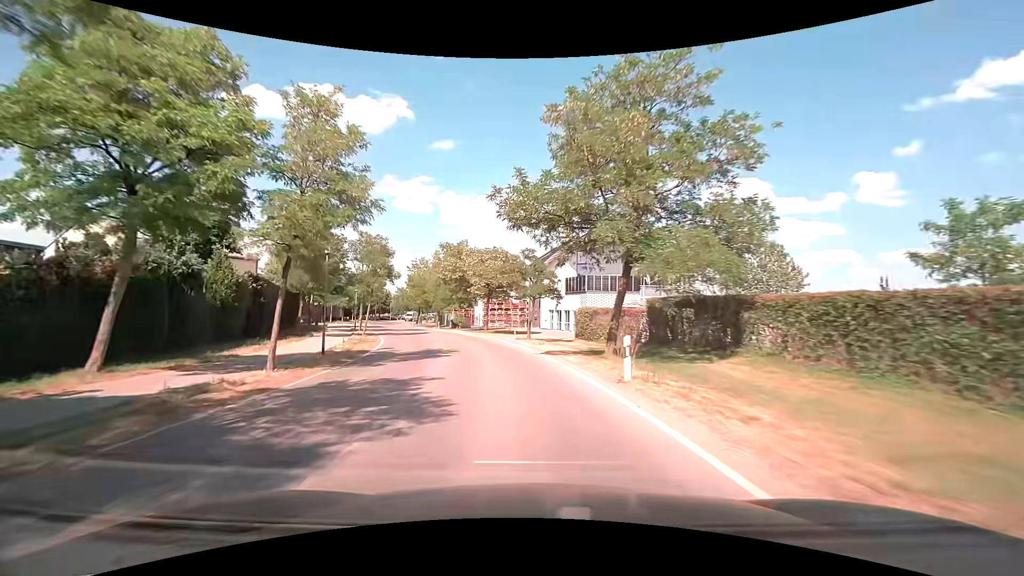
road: tertiary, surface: asphalt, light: Day
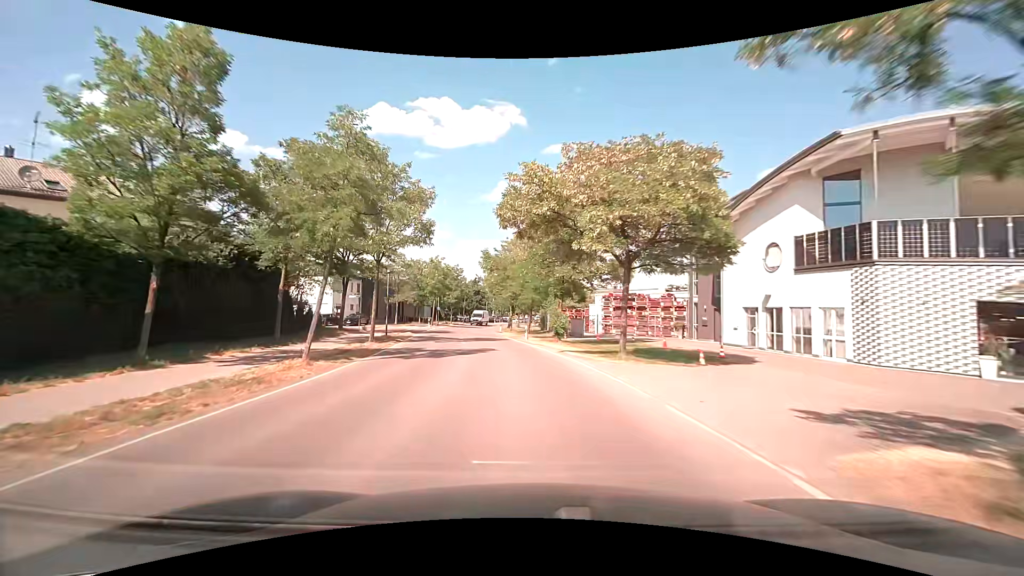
(-3.1, +26.4) m; -13°
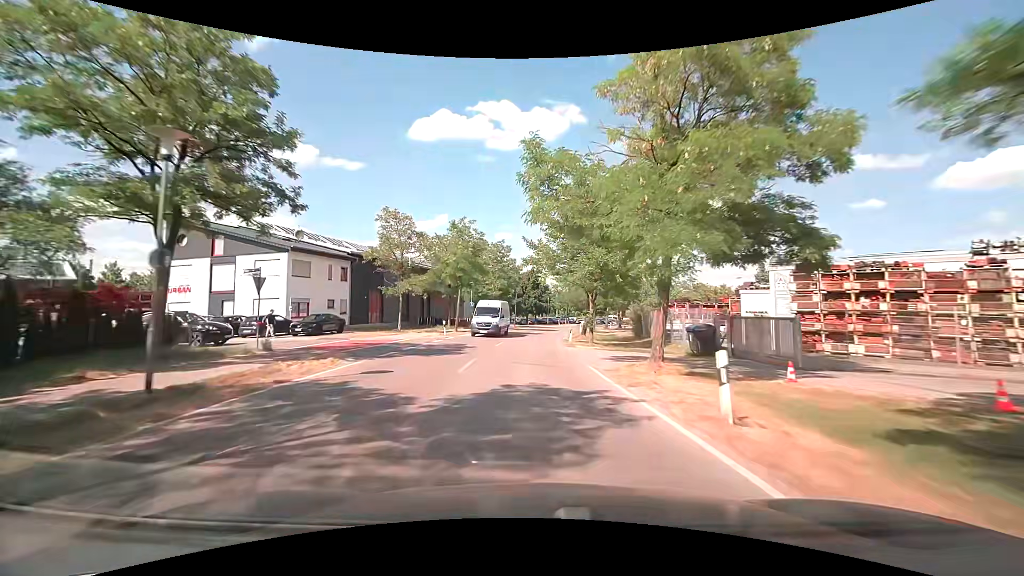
(-2.0, +26.2) m; -7°
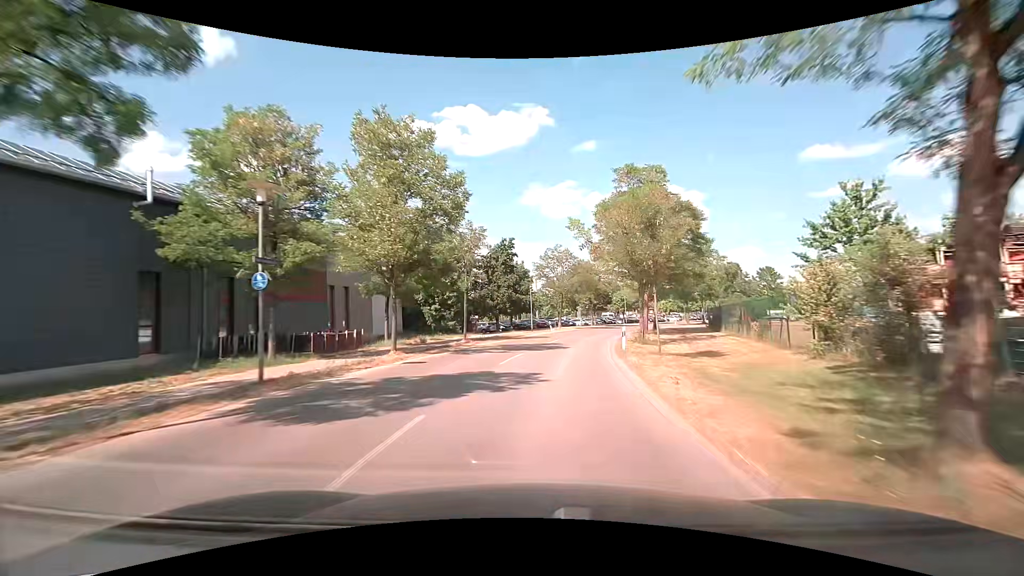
(0.0, +34.4) m; +2°
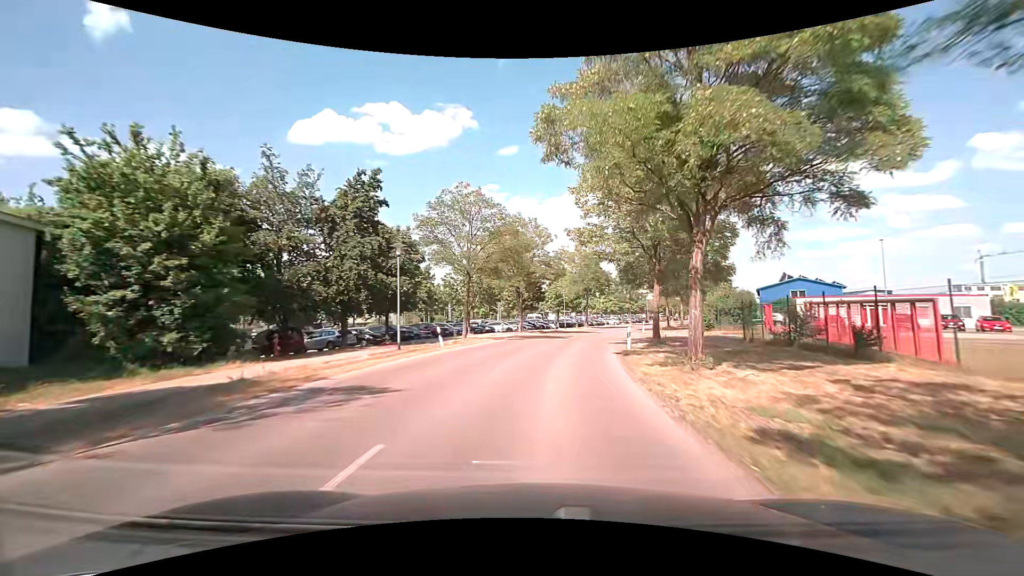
(+2.1, +26.0) m; +9°
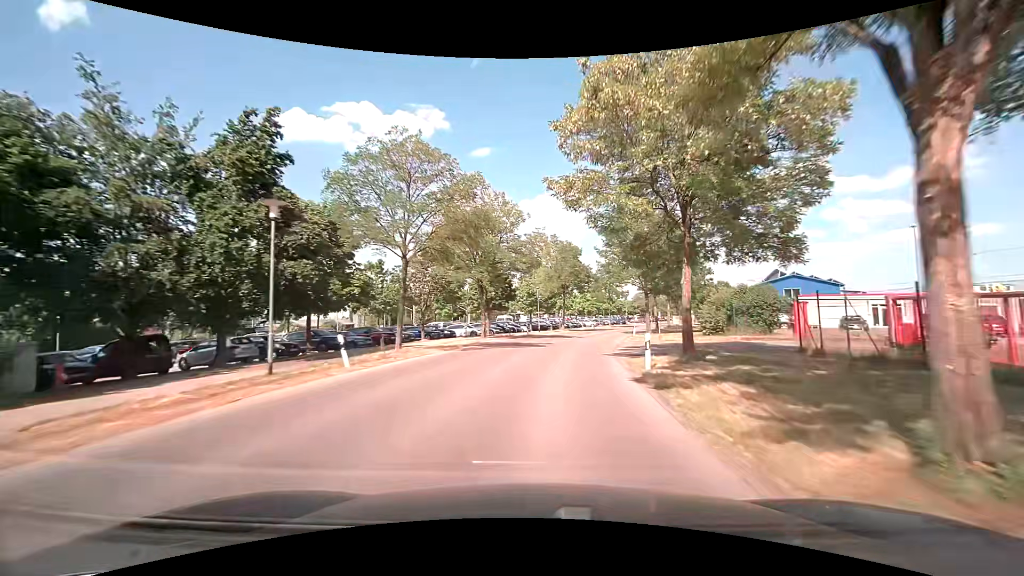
(+0.3, +8.7) m; +3°
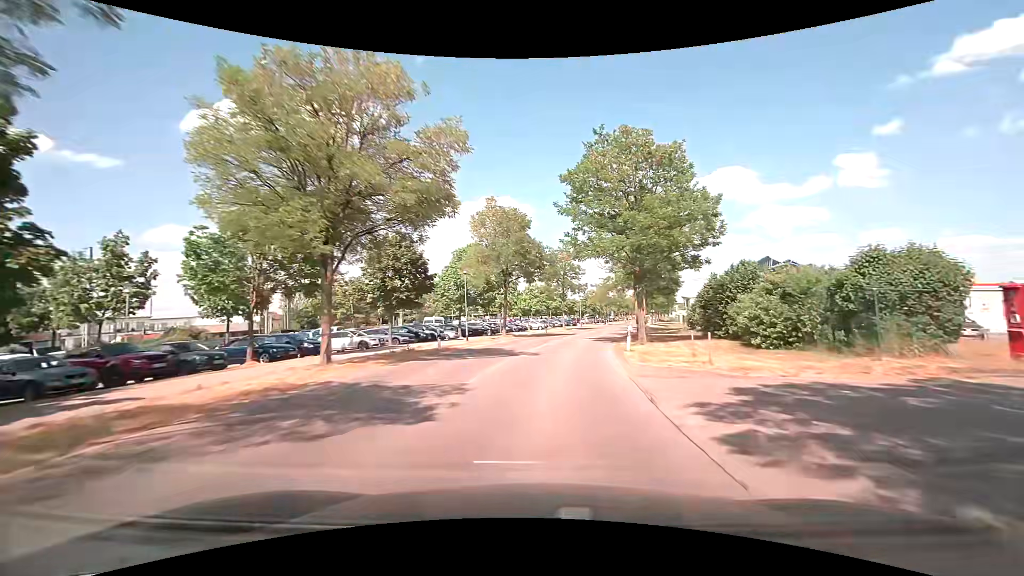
(+1.0, +17.4) m; +6°
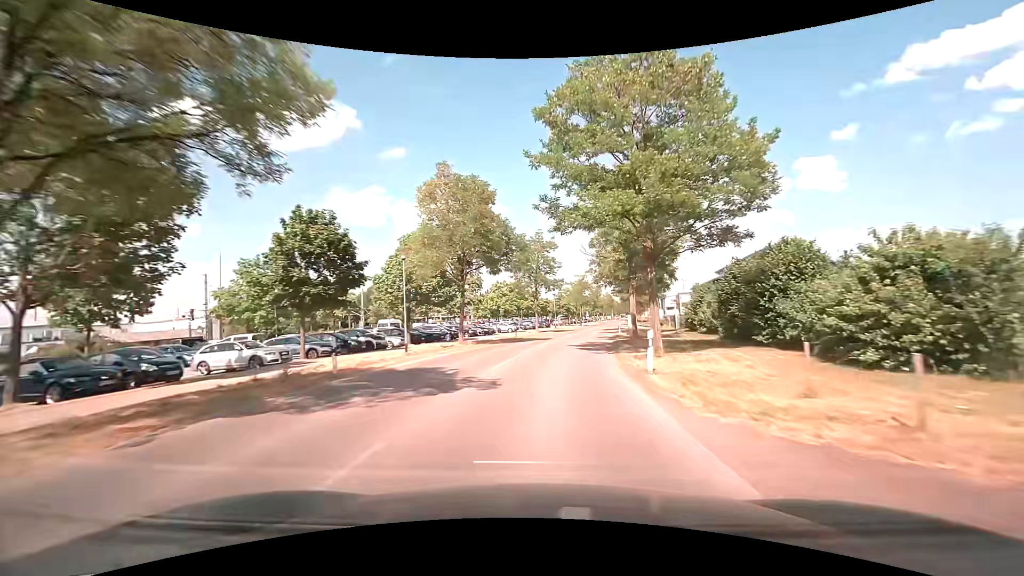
(+0.3, +8.7) m; +3°
(0, +10) (+1, +20) (+3, +30) (+4, +40) (+6, +50) (+8, +59) (+10, +69) (+12, +79) (+14, +89) (+16, +98) m
